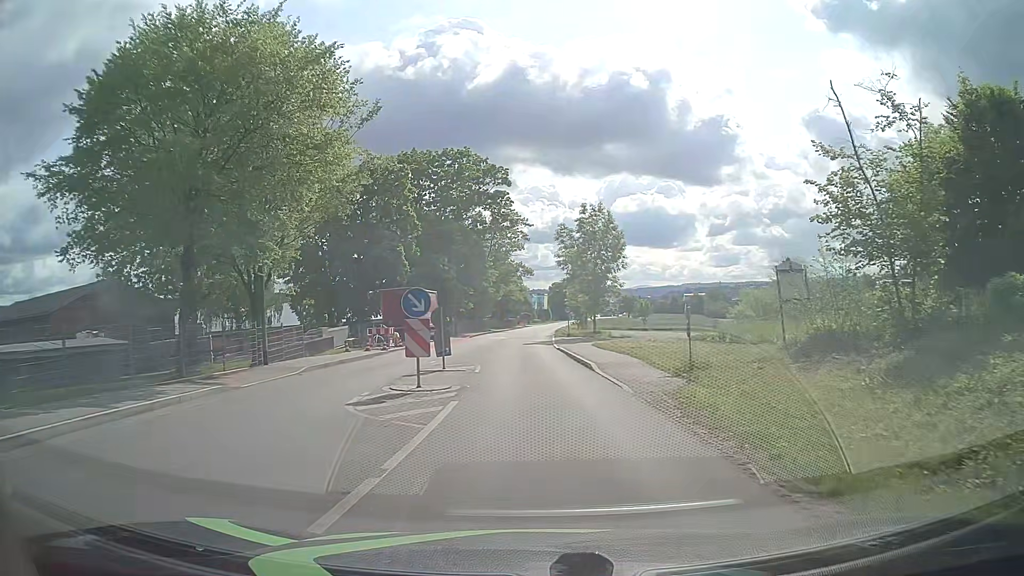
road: tertiary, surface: asphalt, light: Day
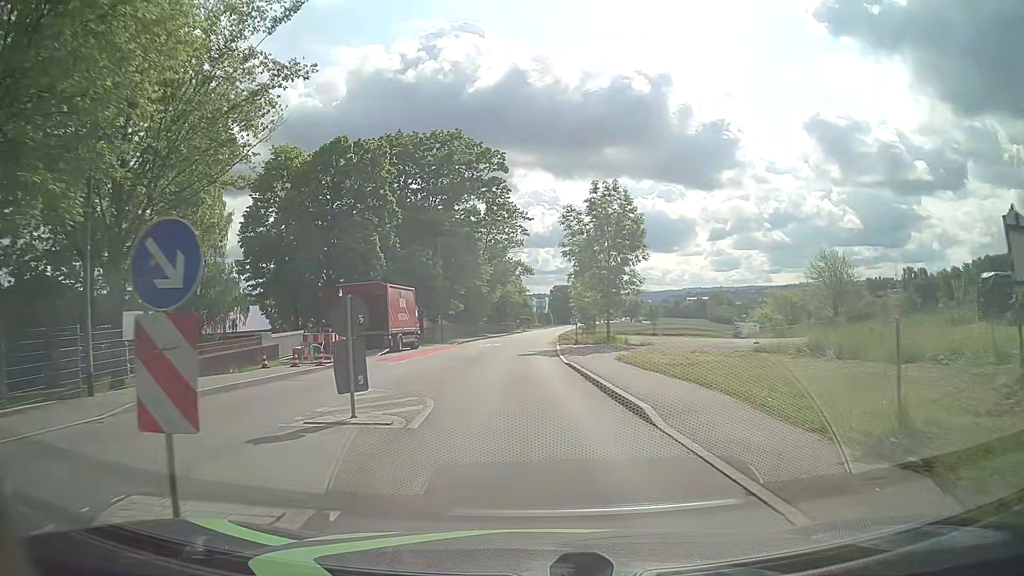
(+0.1, +9.4) m; +1°
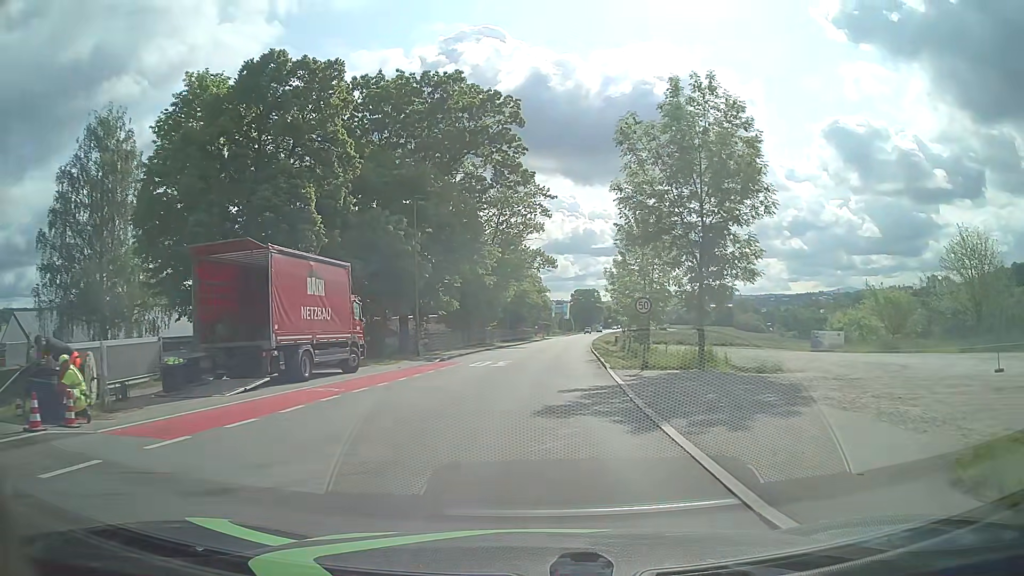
(-0.5, +18.6) m; -2°
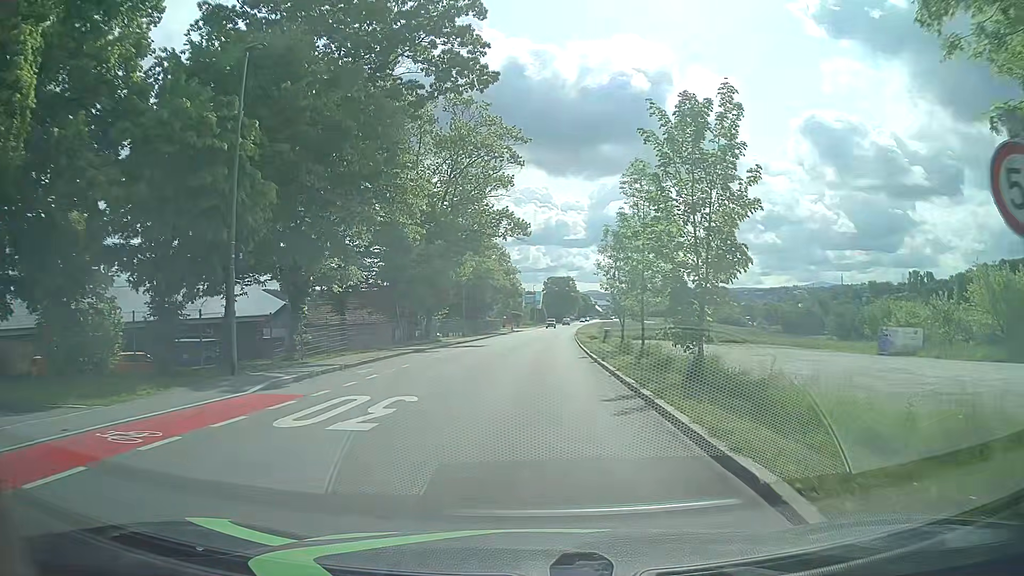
(+0.5, +18.5) m; +3°
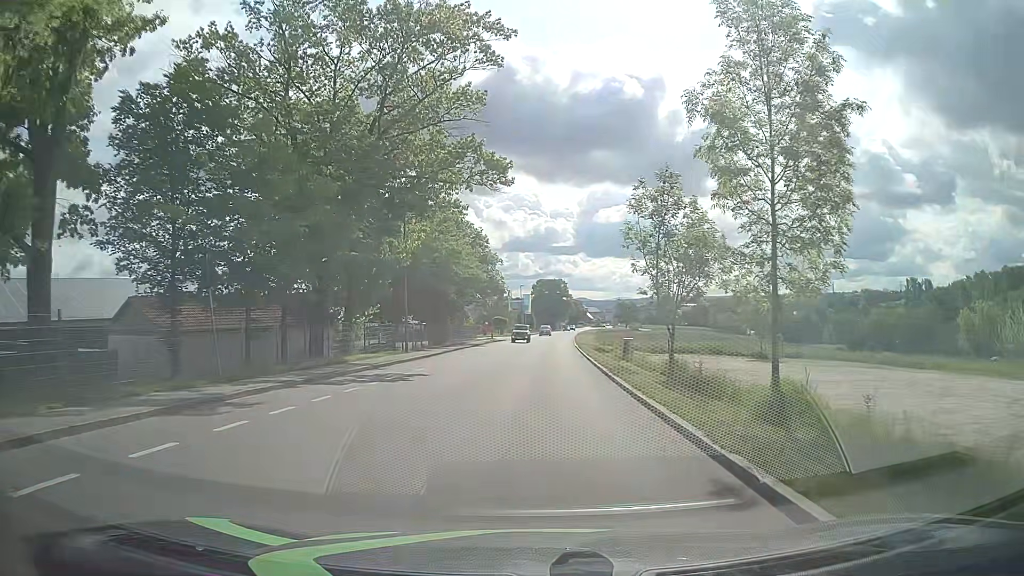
(0.0, +20.5) m; +1°
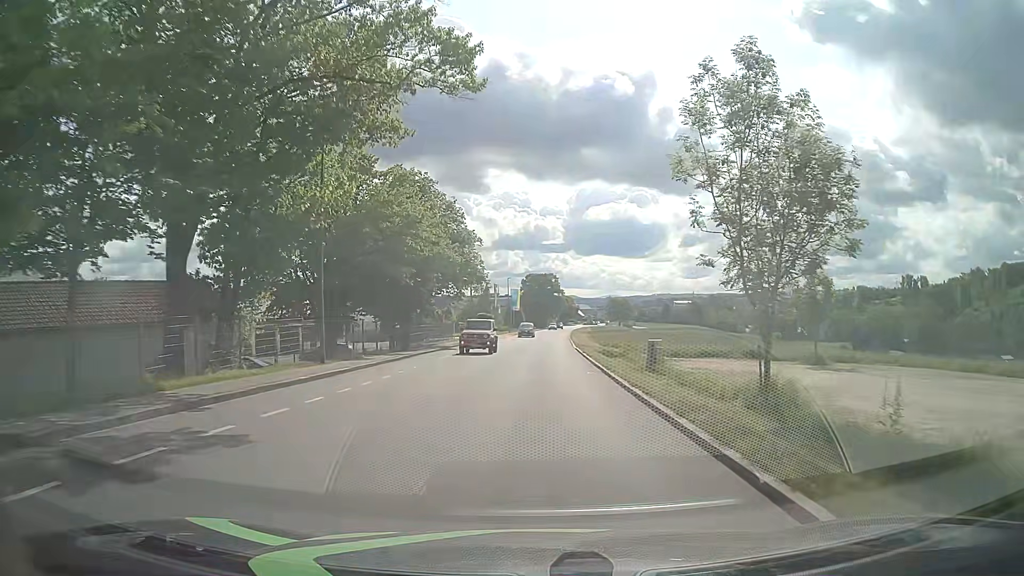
(0.0, +12.5) m; +1°
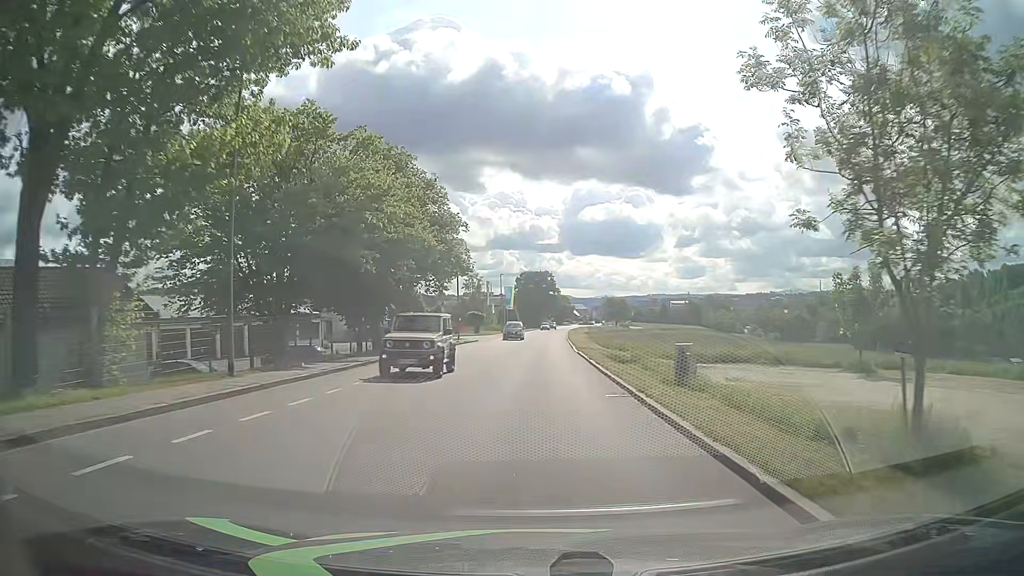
(0.0, +6.7) m; 0°
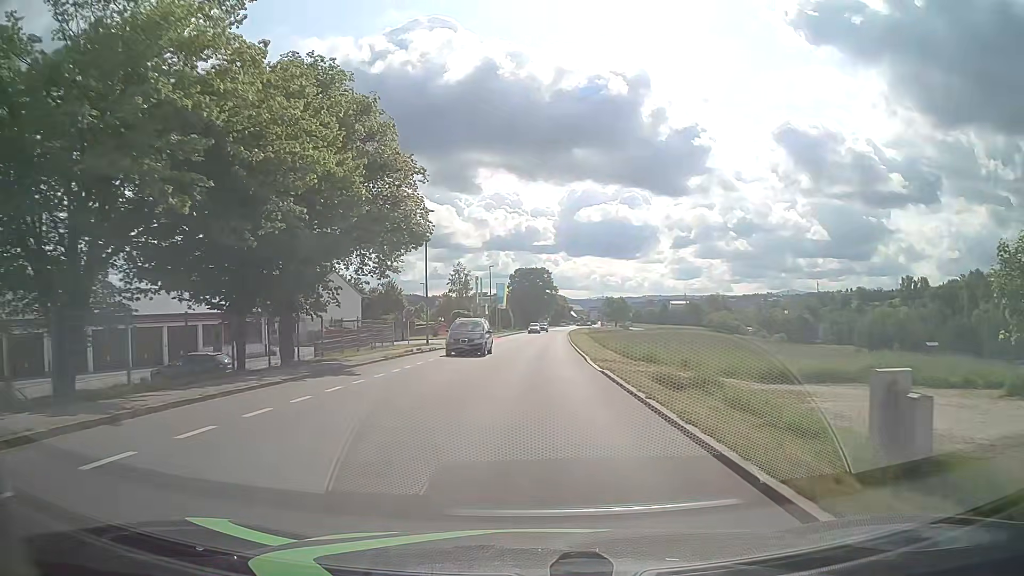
(-0.1, +14.0) m; 0°
(0, +10) (0, +20) (0, +30) (0, +40) (+1, +50) (+1, +60) (+1, +70) (+2, +80) (+2, +90) (+3, +100) m
